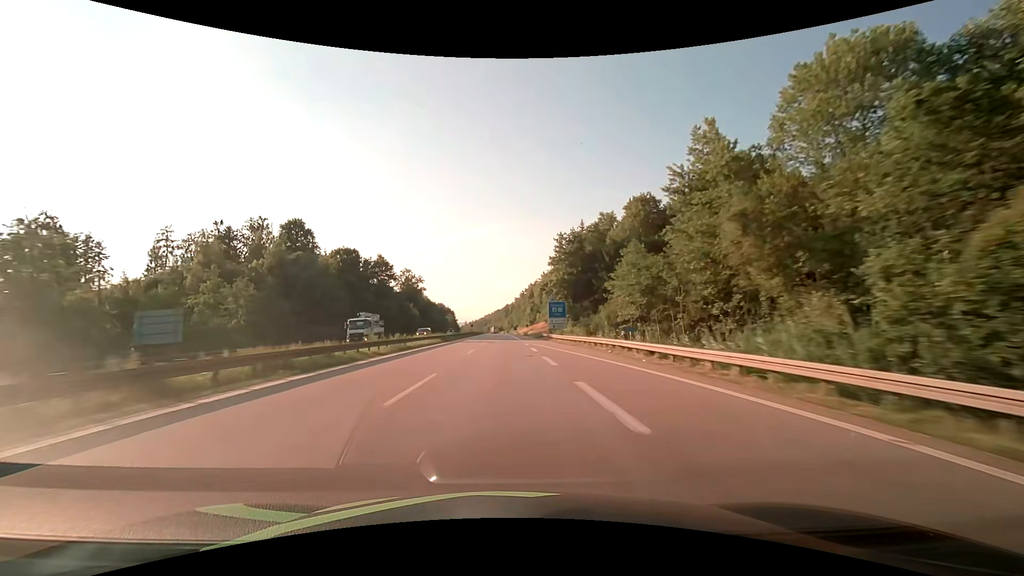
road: motorway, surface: asphalt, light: Day
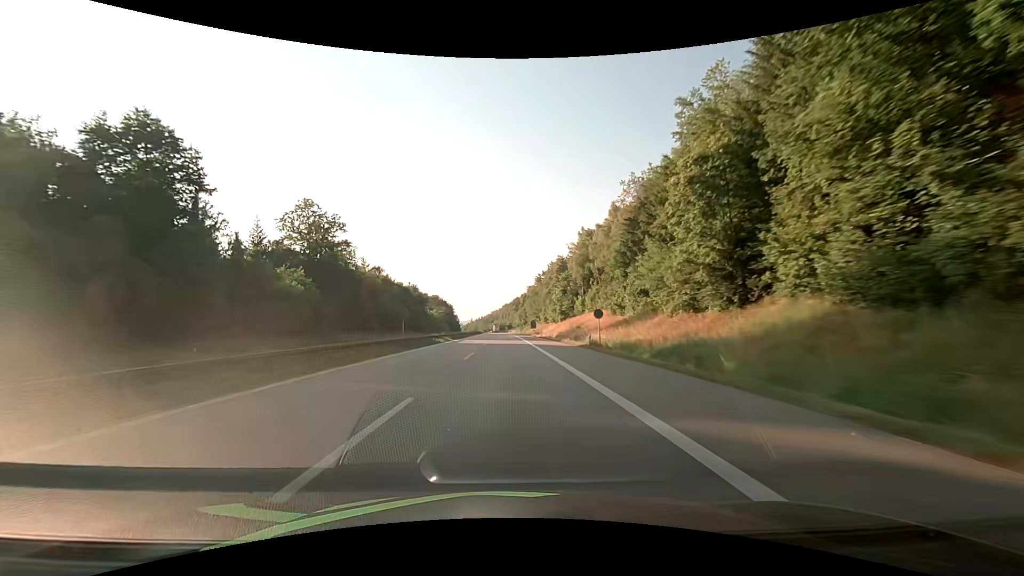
(-0.9, +95.2) m; -1°
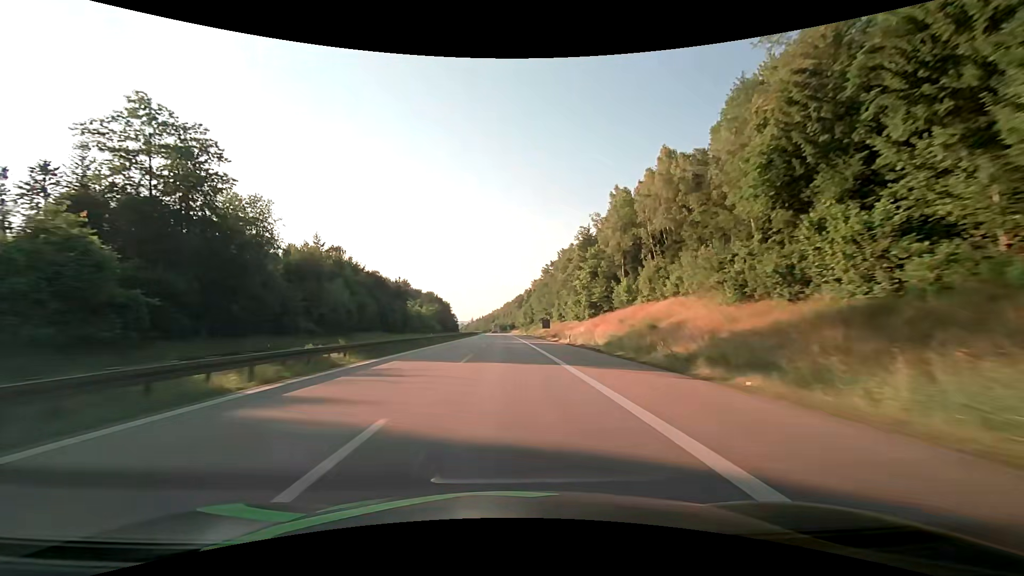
(-0.2, +38.1) m; 0°
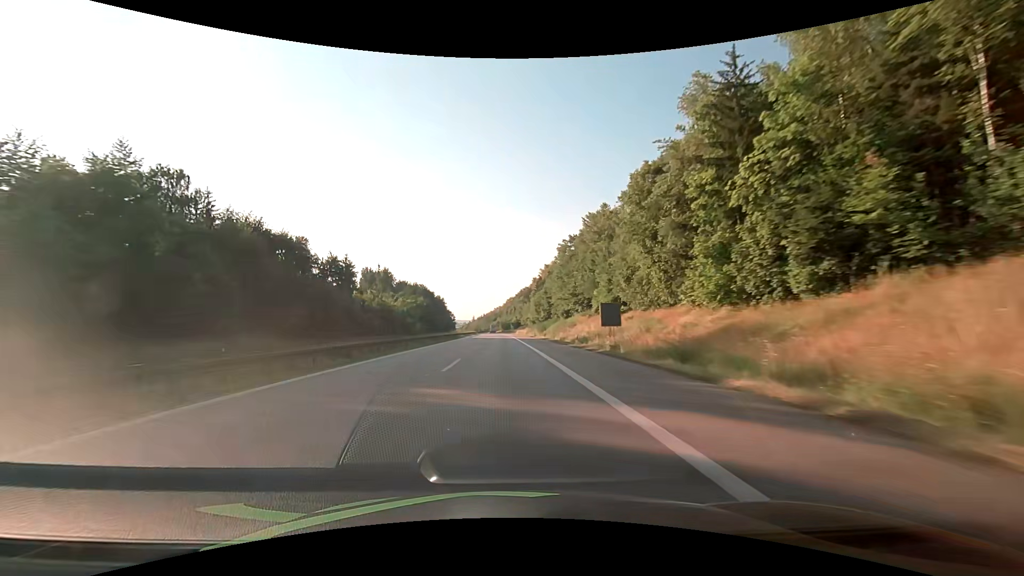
(-0.2, +57.2) m; 0°
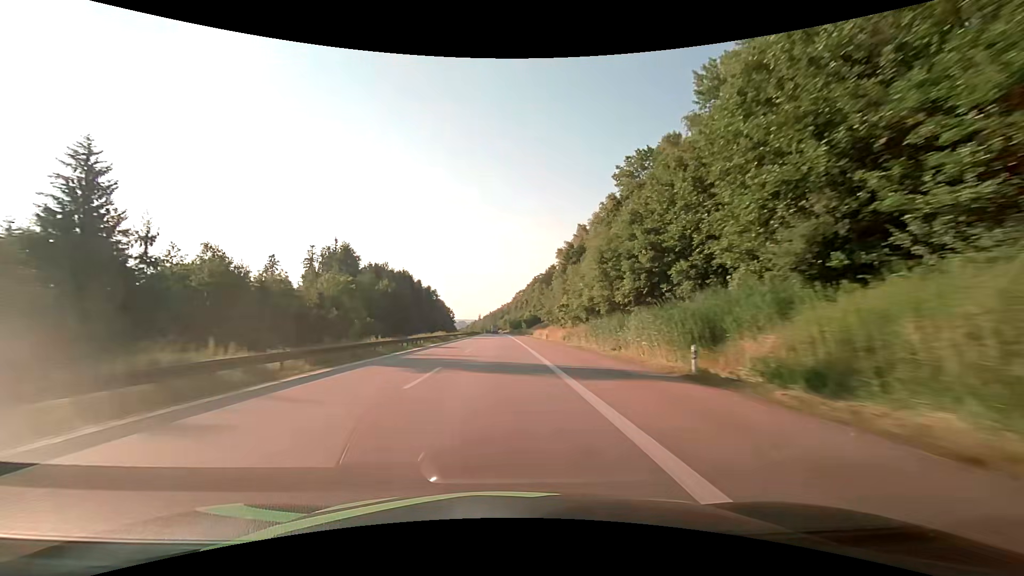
(-0.6, +76.2) m; -1°
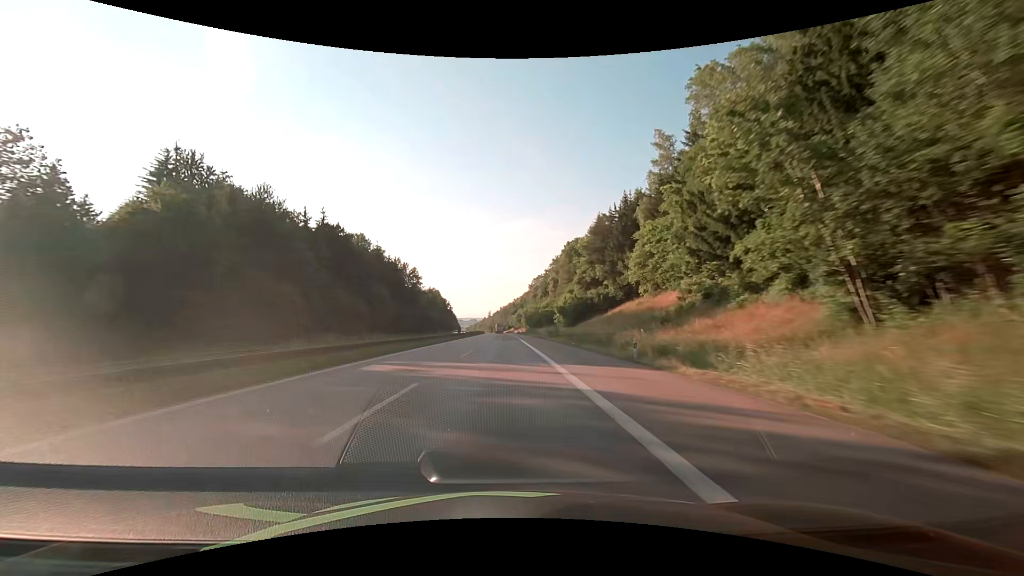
(-1.2, +95.2) m; -1°
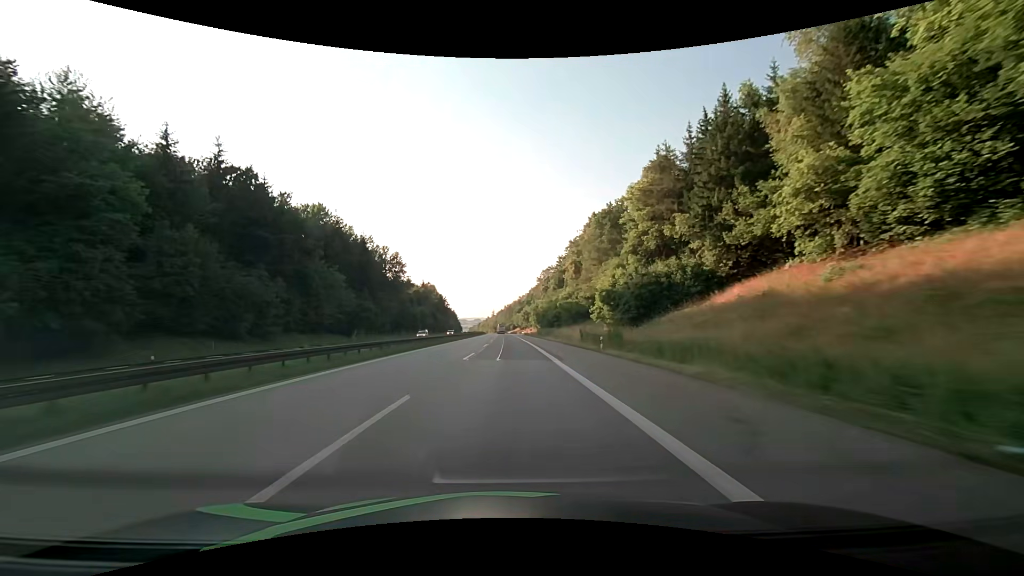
(-0.2, +38.1) m; 0°
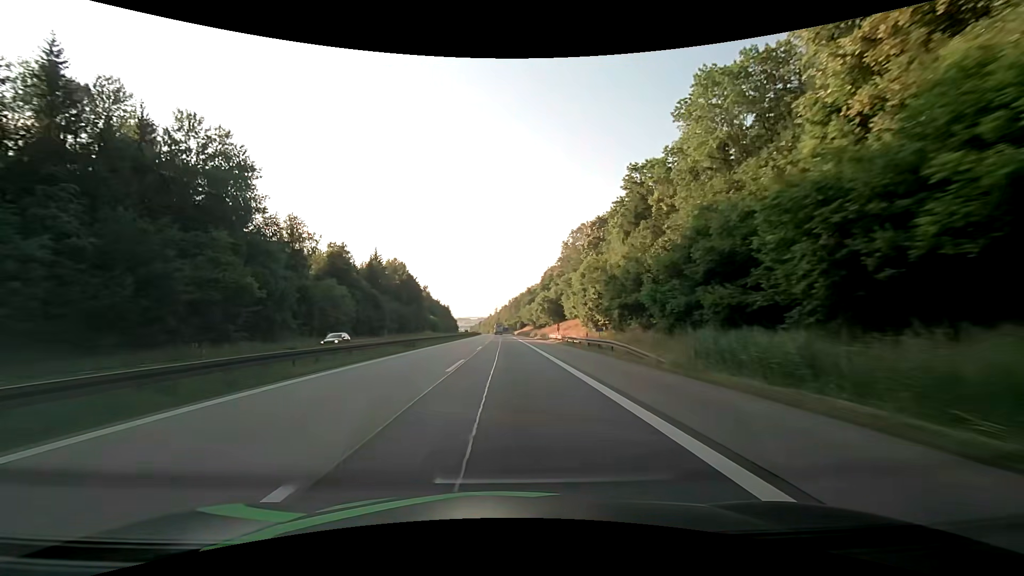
(-0.4, +95.4) m; -1°
